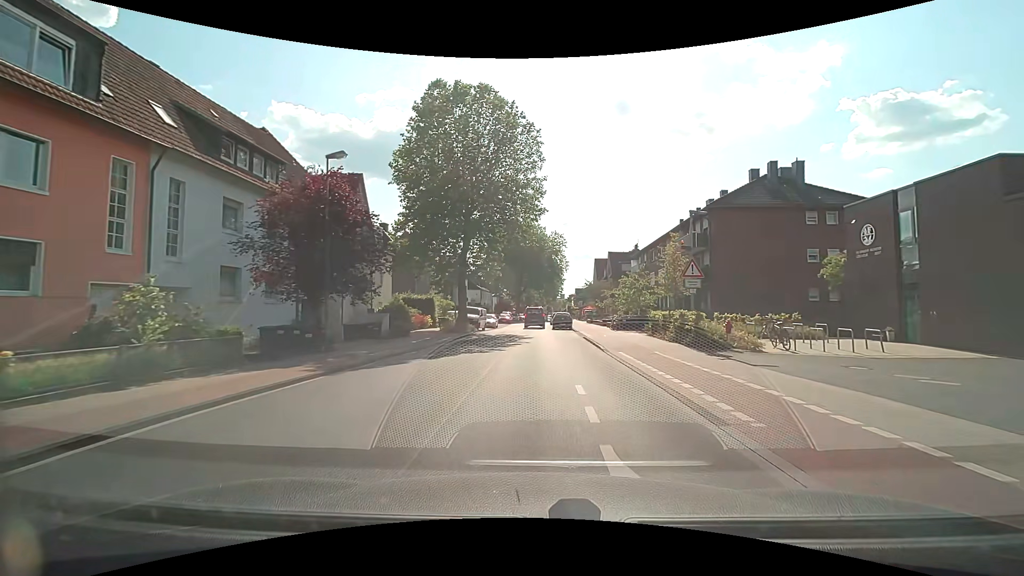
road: tertiary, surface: asphalt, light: Day
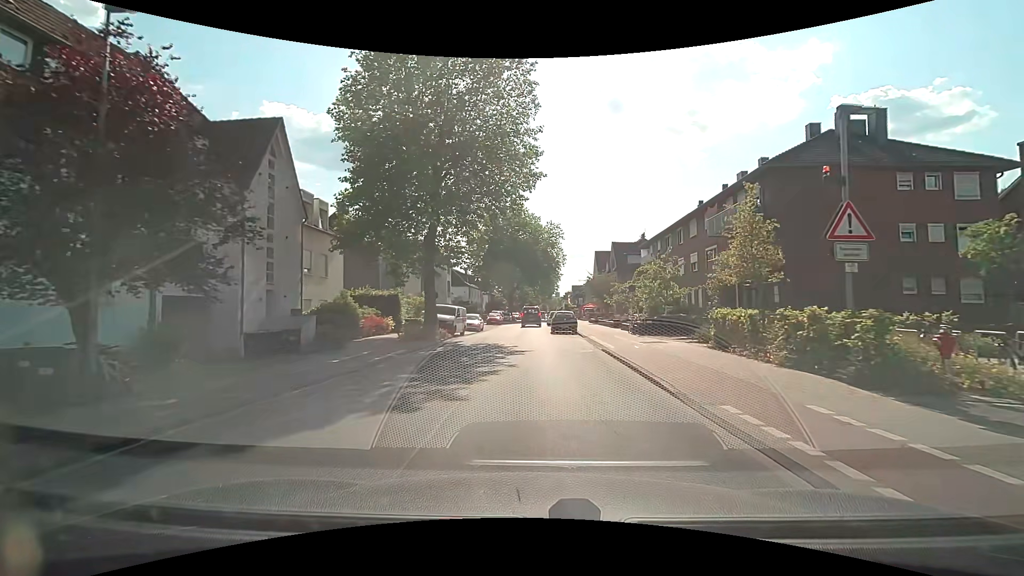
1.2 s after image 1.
(0.0, +9.8) m; 0°
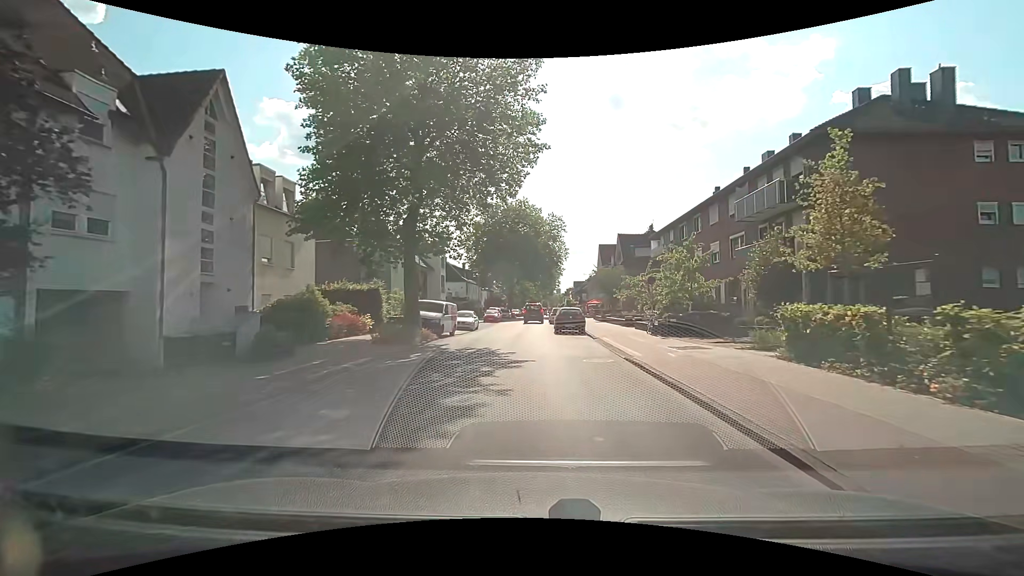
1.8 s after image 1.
(0.0, +4.5) m; 0°
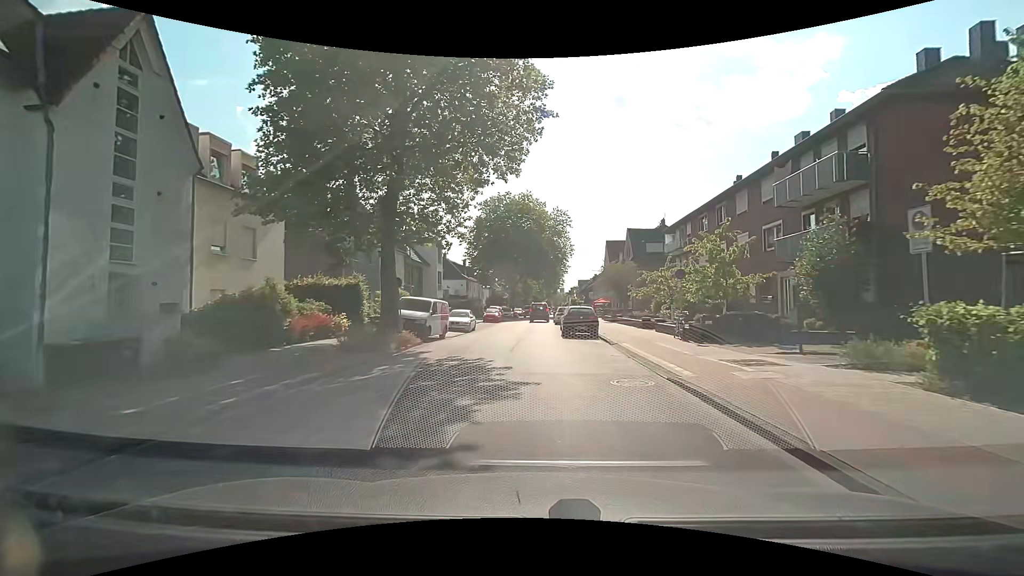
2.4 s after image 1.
(0.0, +4.1) m; 0°
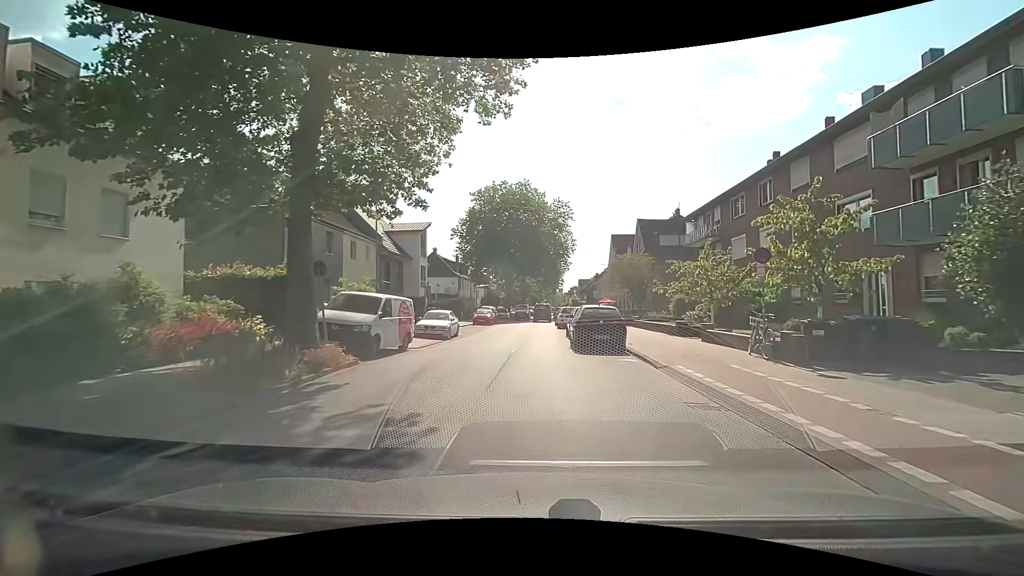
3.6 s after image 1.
(0.0, +7.1) m; 0°
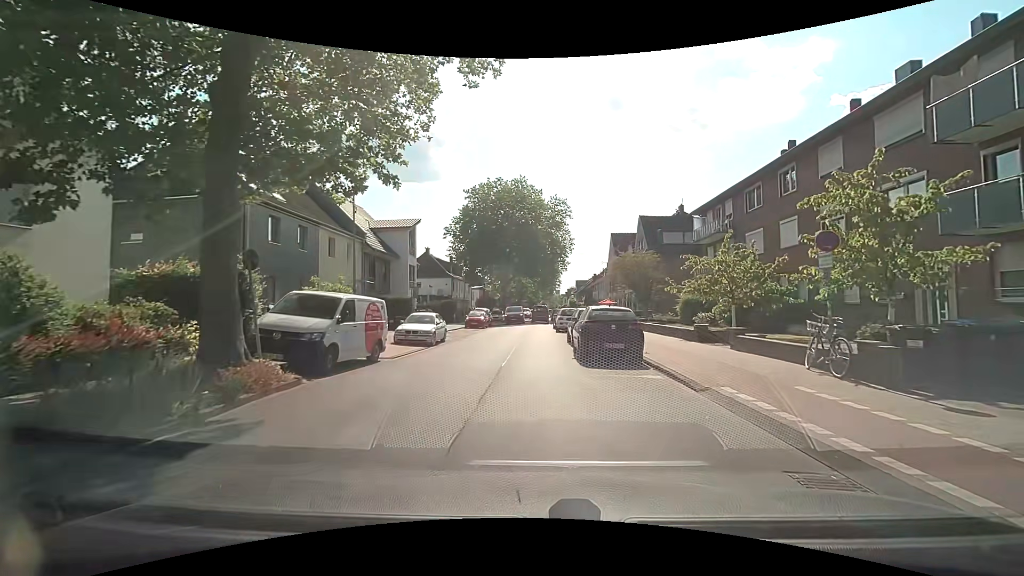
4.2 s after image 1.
(0.0, +2.9) m; +1°
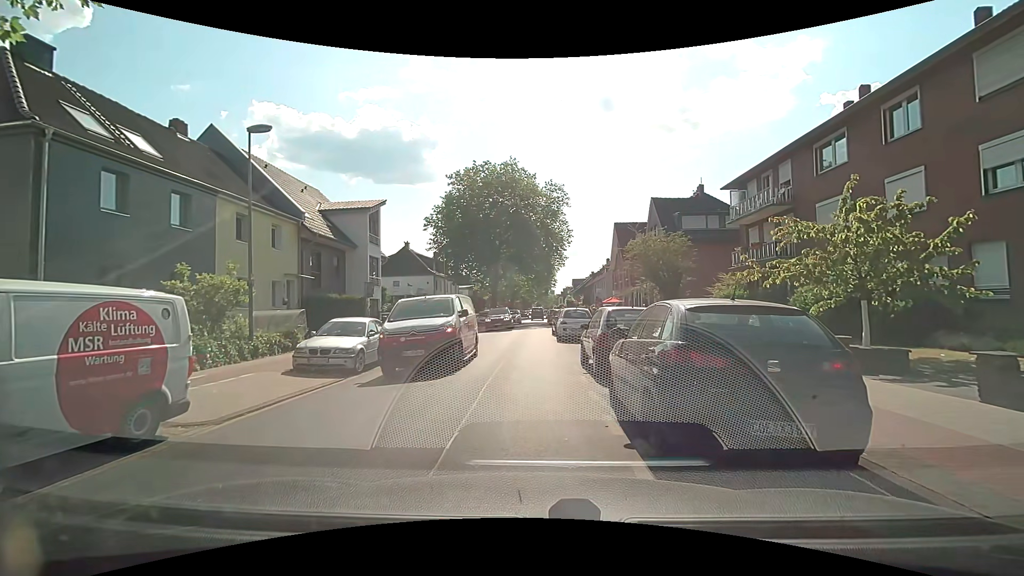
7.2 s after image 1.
(0.0, +8.4) m; 0°
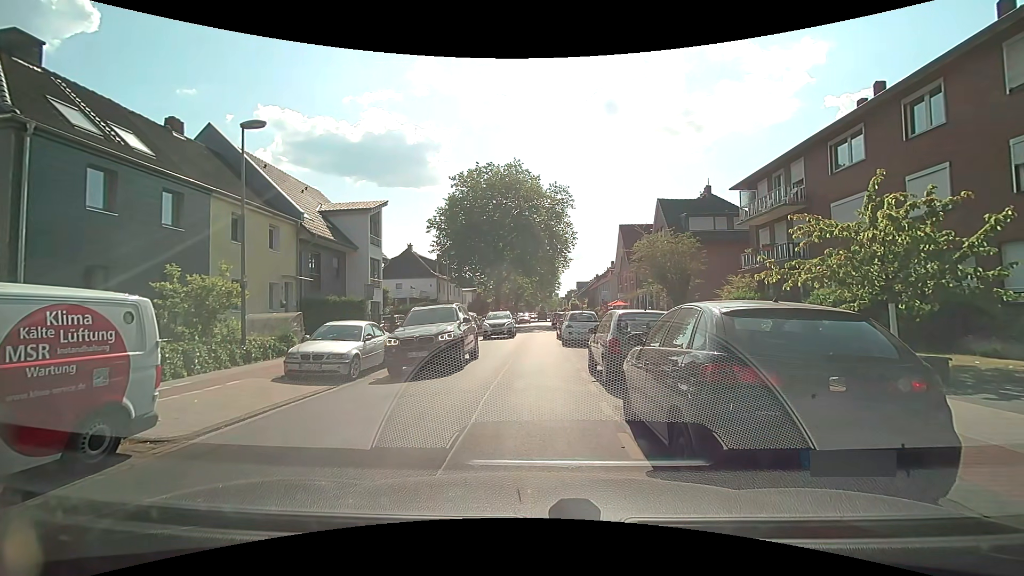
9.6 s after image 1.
(0.0, +0.8) m; 0°
(0, +10) (0, +20) (0, +30) (0, +40) (0, +50) (0, +60) (+1, +70) (+1, +80) (+1, +90) (+1, +100) m
